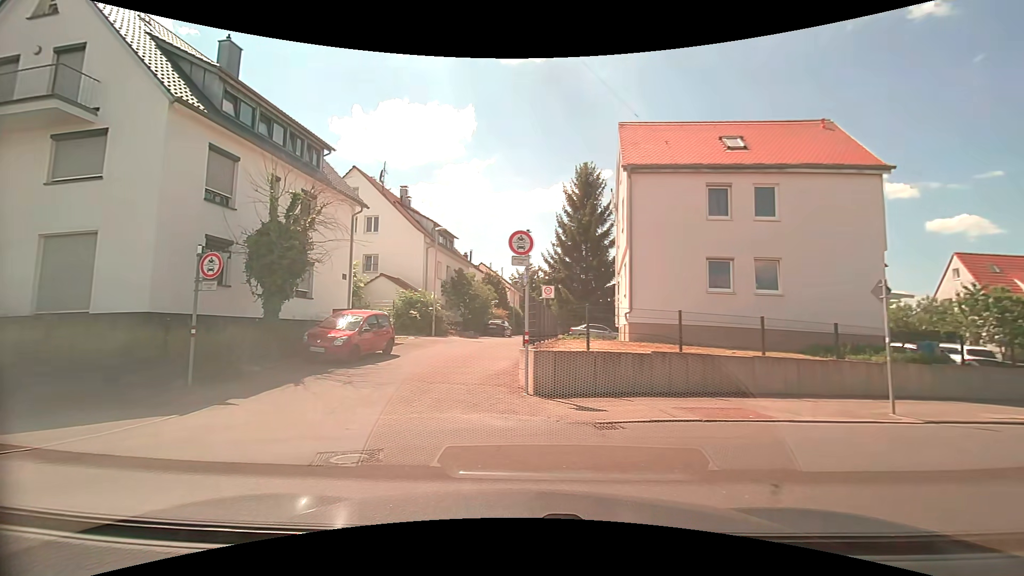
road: residential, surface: asphalt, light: Day
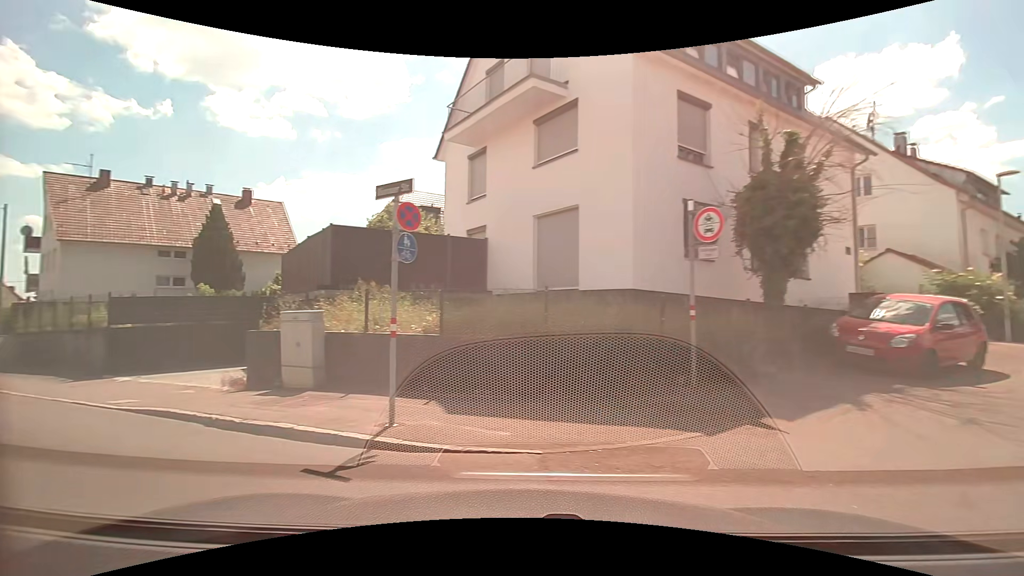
(-1.9, +4.0) m; -51°
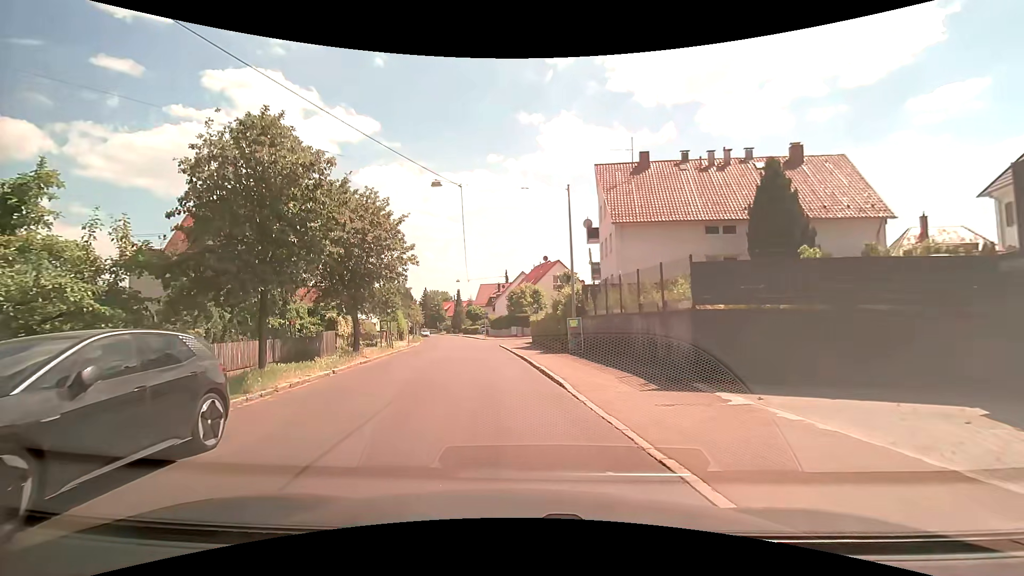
(-6.4, +8.7) m; -54°
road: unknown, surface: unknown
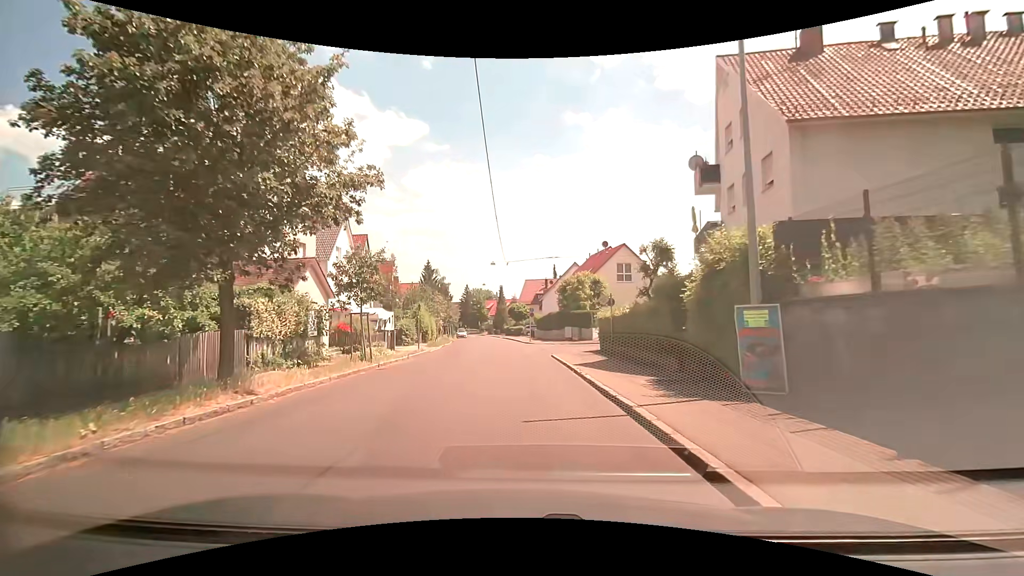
(-1.0, +14.7) m; -6°
